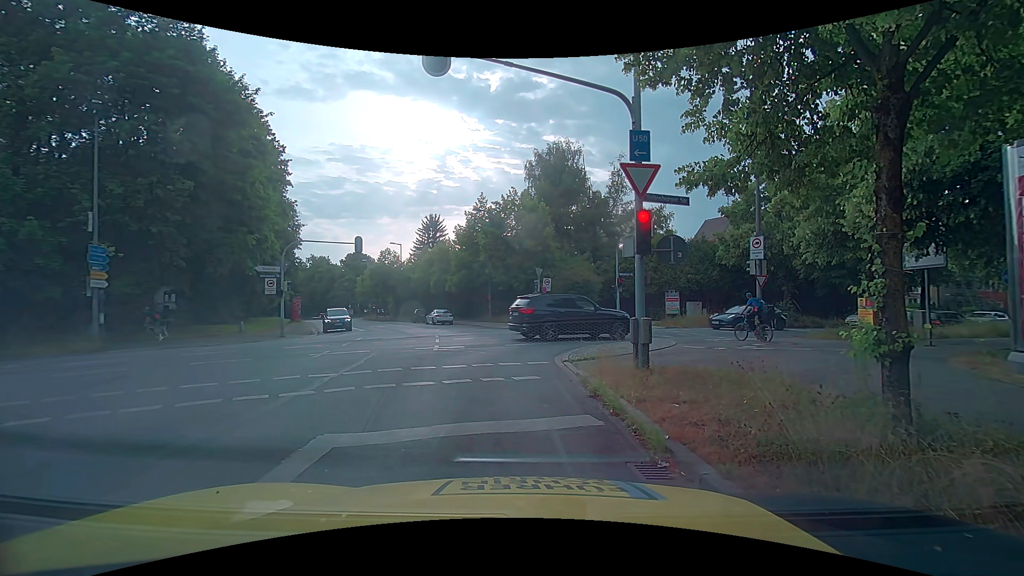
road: tertiary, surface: asphalt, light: Day
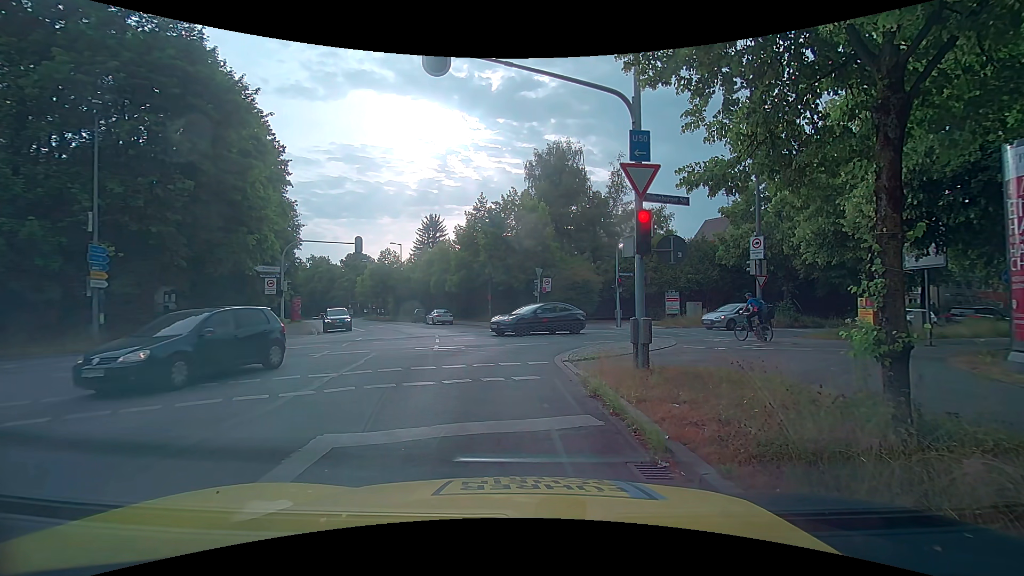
(0.0, 0.0) m; 0°
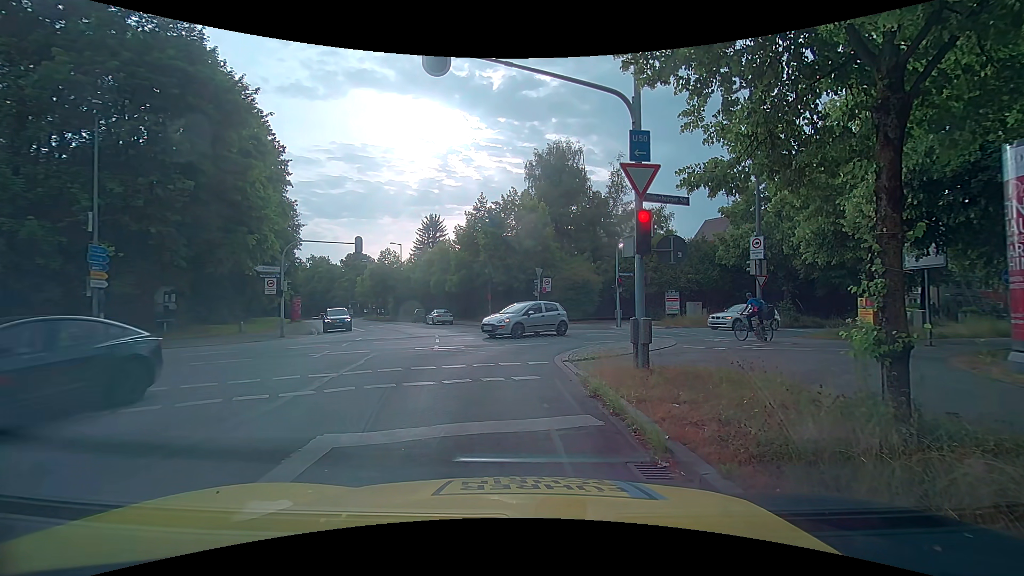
(0.0, 0.0) m; 0°
